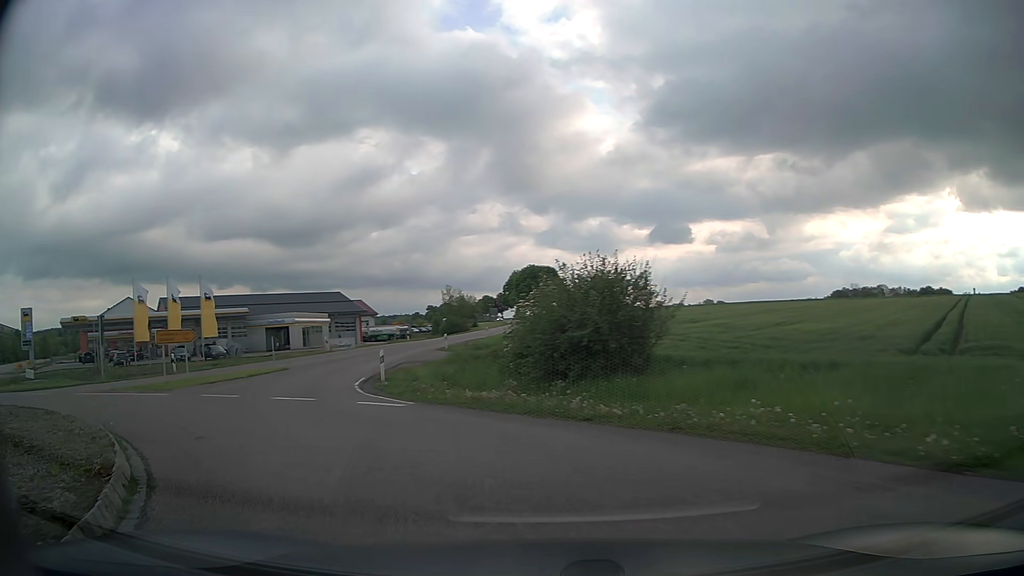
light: Day
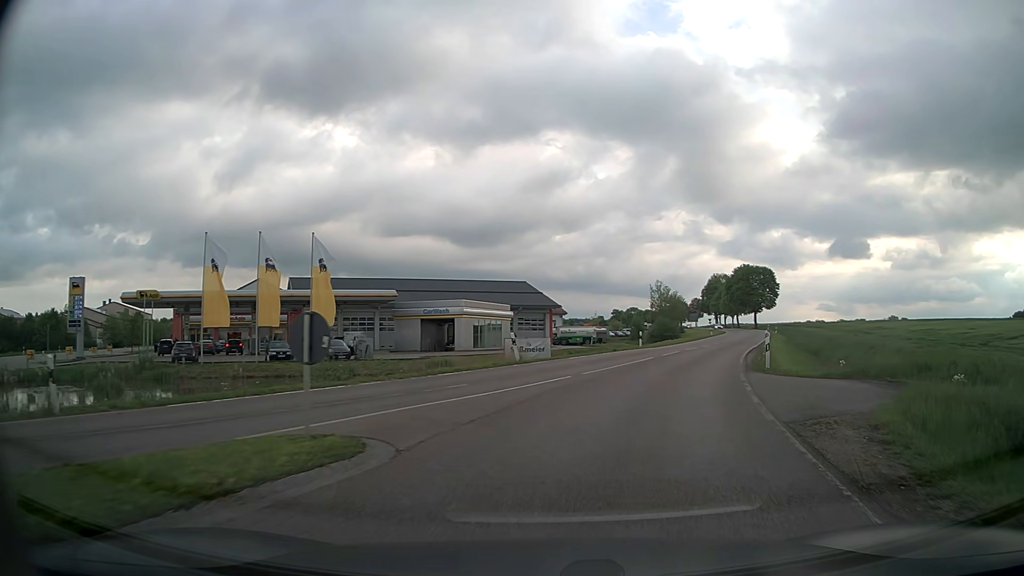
(-8.1, +23.1) m; -17°
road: secondary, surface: asphalt
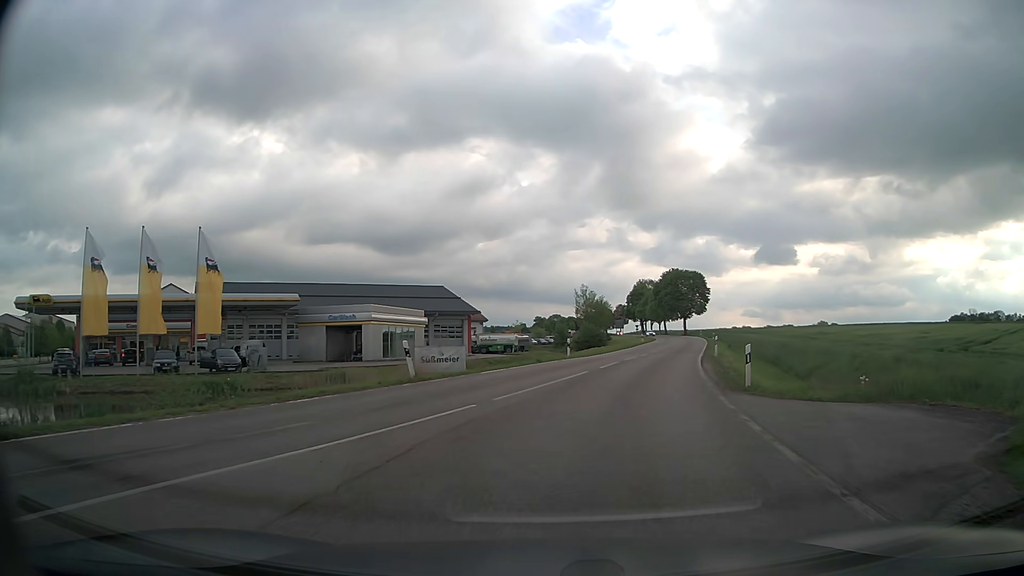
(+0.4, +5.9) m; +7°
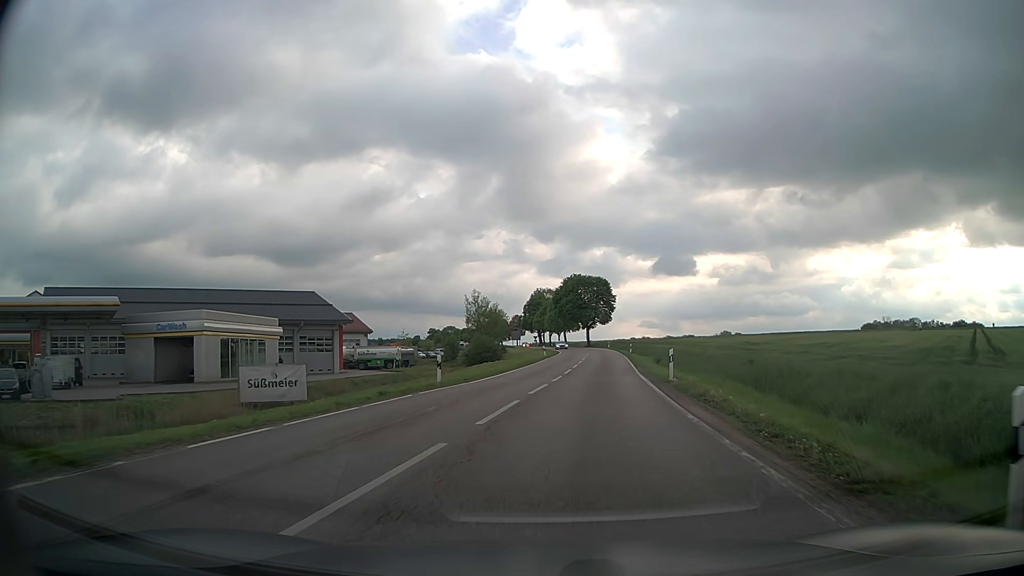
(+1.1, +12.9) m; +8°
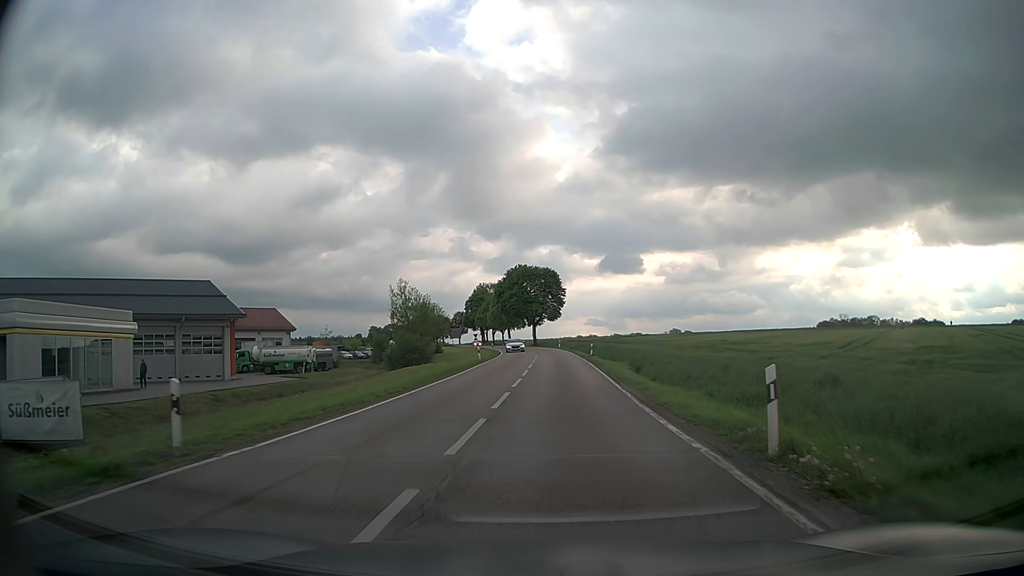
(+0.8, +14.4) m; +5°
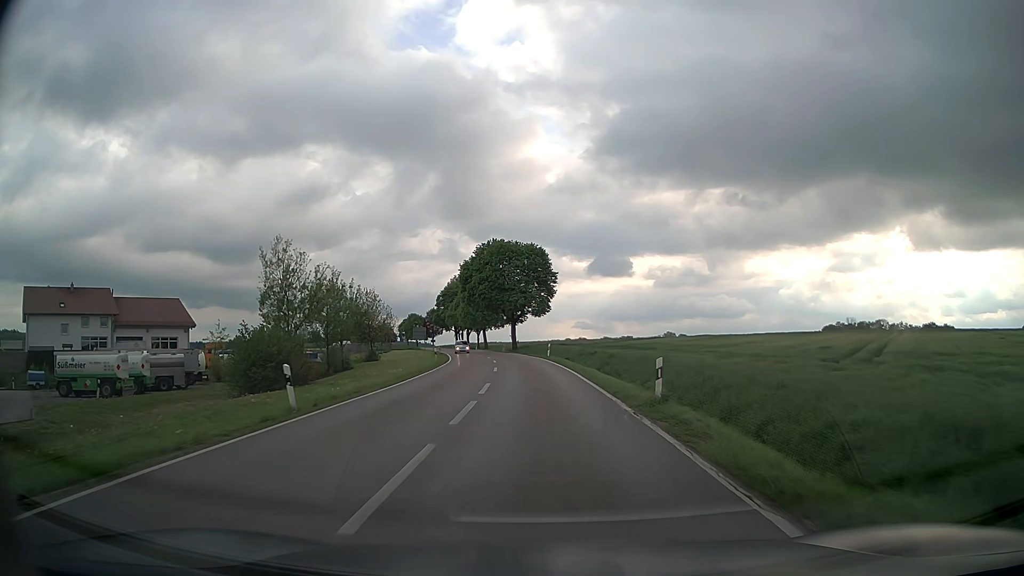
(+0.7, +33.6) m; +1°
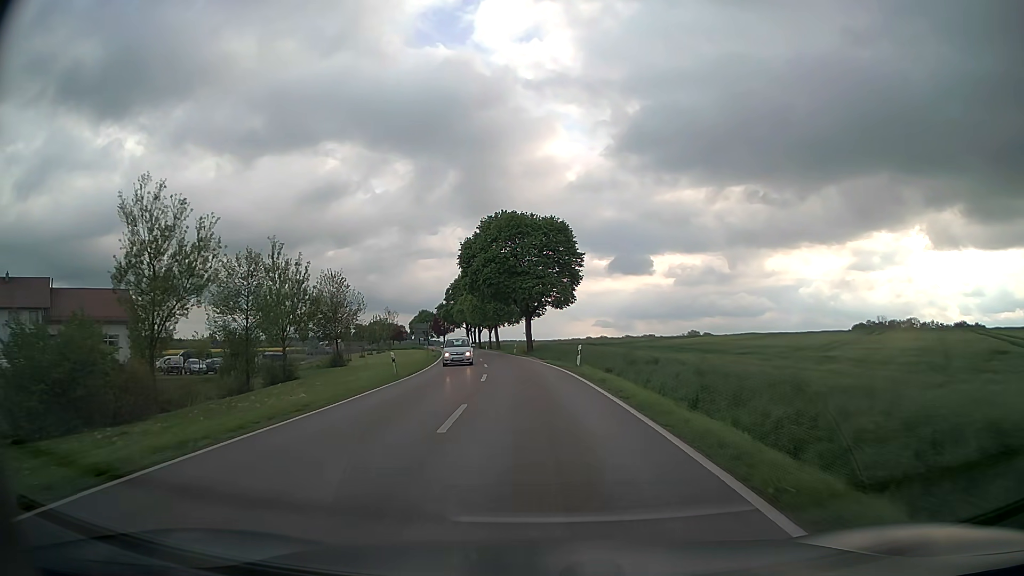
(-0.2, +18.9) m; -2°
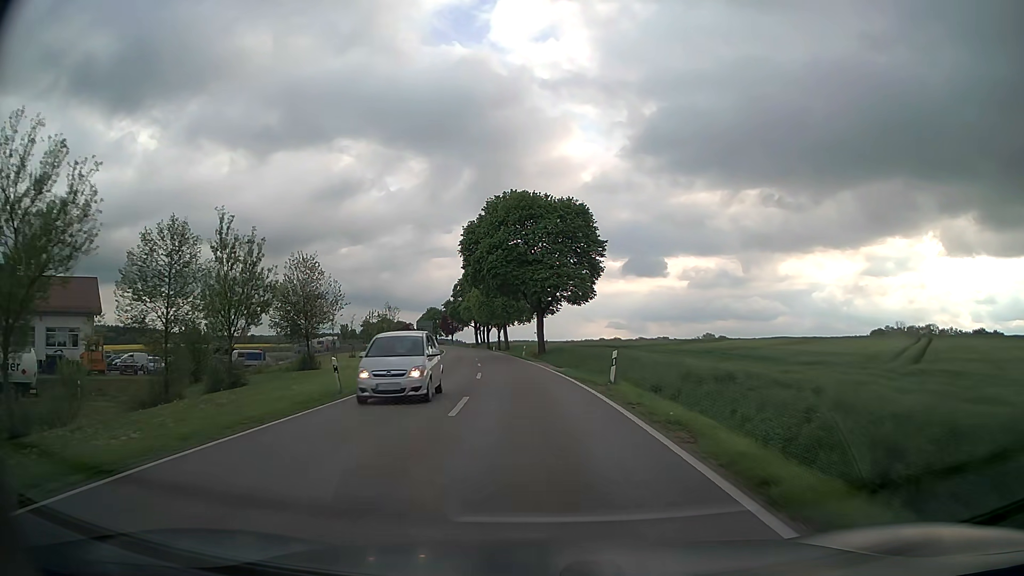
(-0.1, +9.9) m; -1°
(0, +10) (-1, +20) (-1, +30) (-2, +40) (-3, +50) (-5, +60) (-6, +70) (-7, +80) (-9, +90) (-10, +99) m
